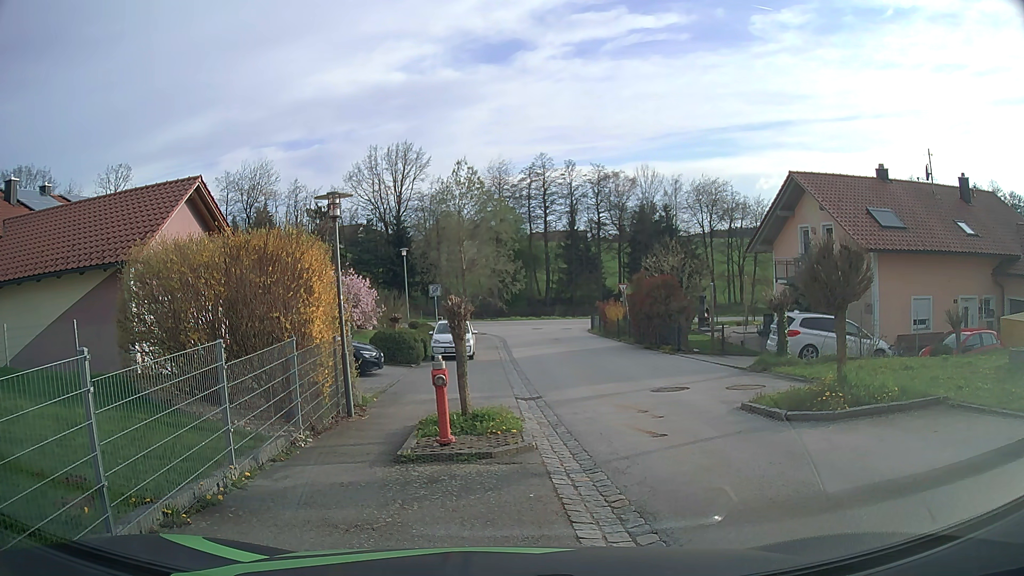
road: secondary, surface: asphalt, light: Day
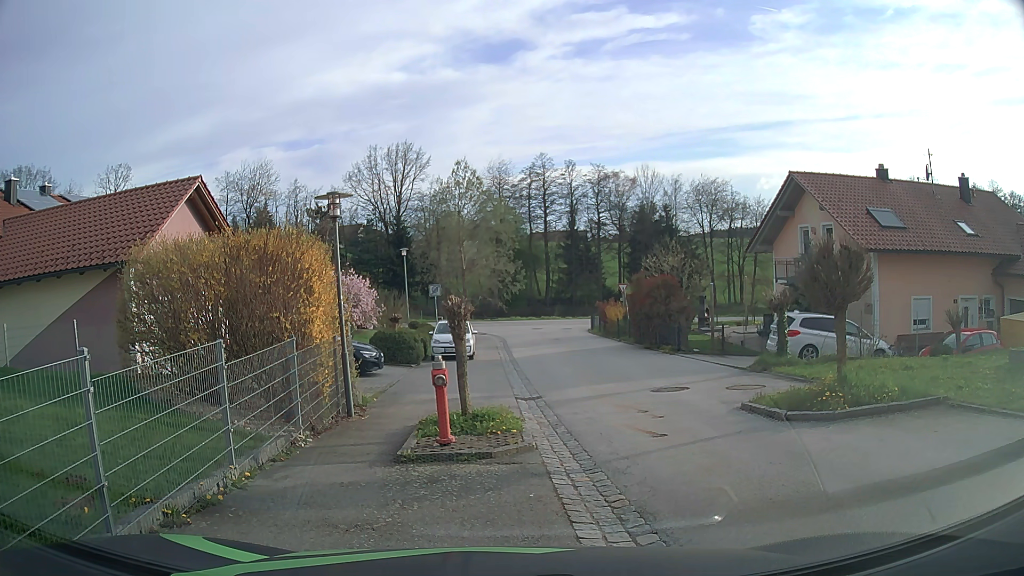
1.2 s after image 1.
(0.0, 0.0) m; 0°
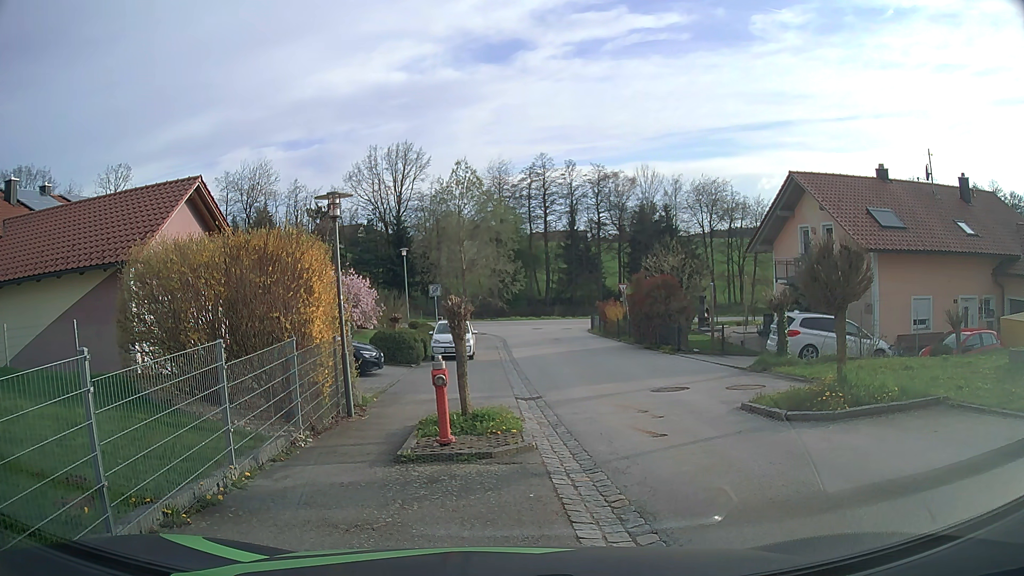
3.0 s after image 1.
(0.0, 0.0) m; 0°
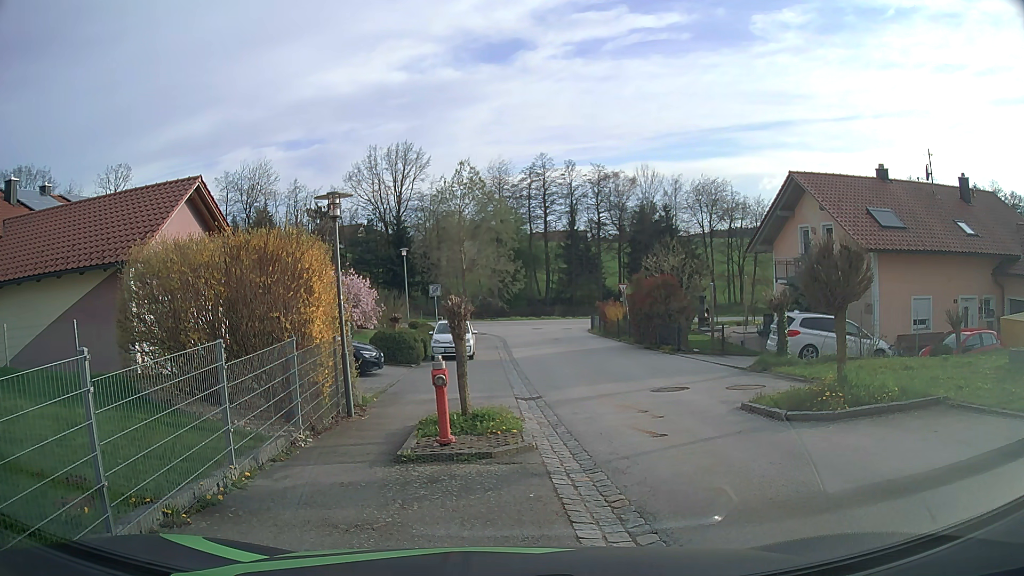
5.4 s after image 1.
(0.0, 0.0) m; 0°
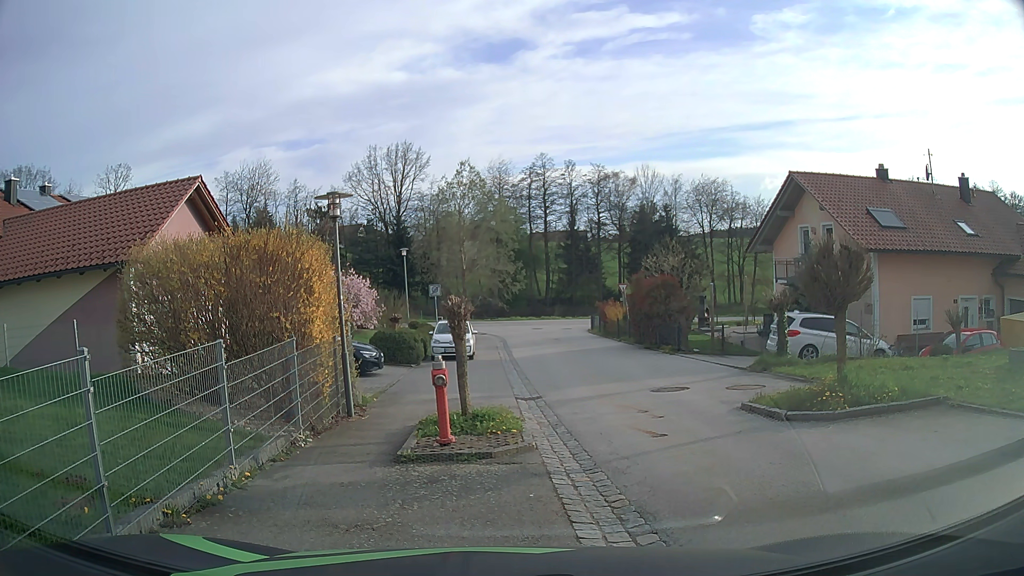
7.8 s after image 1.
(0.0, 0.0) m; 0°
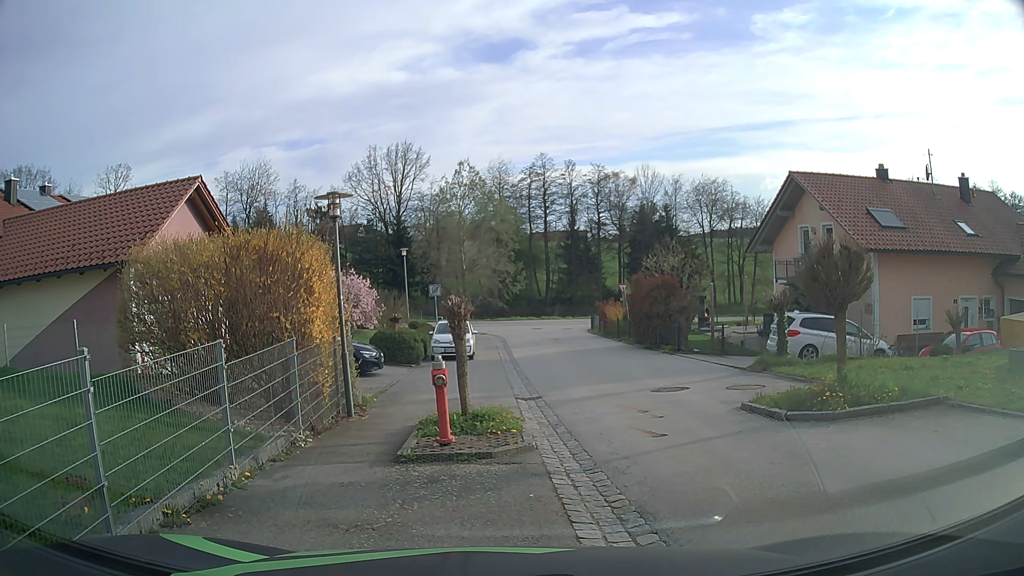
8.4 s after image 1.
(0.0, 0.0) m; 0°
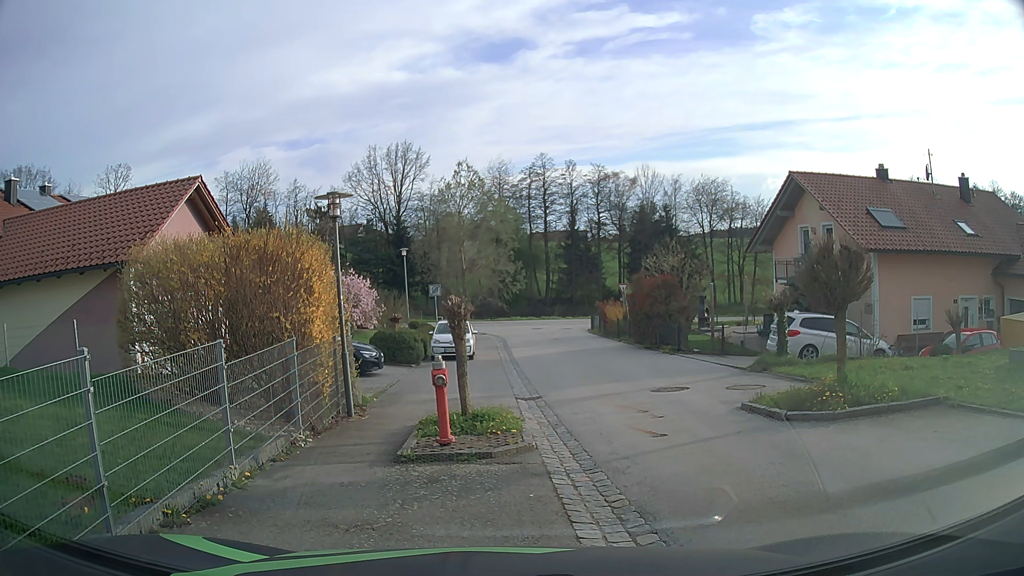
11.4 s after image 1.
(0.0, 0.0) m; 0°
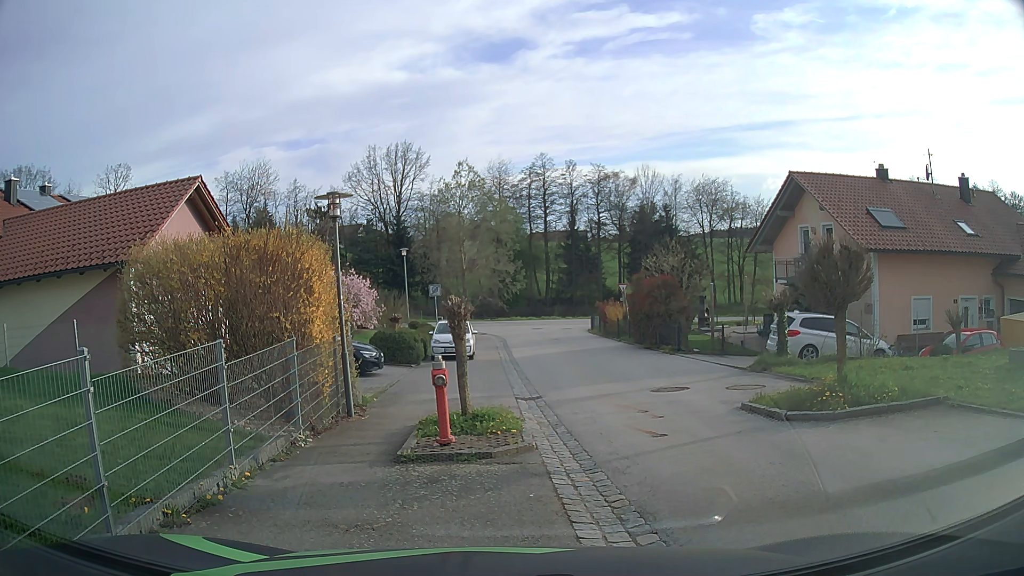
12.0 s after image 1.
(0.0, 0.0) m; 0°
